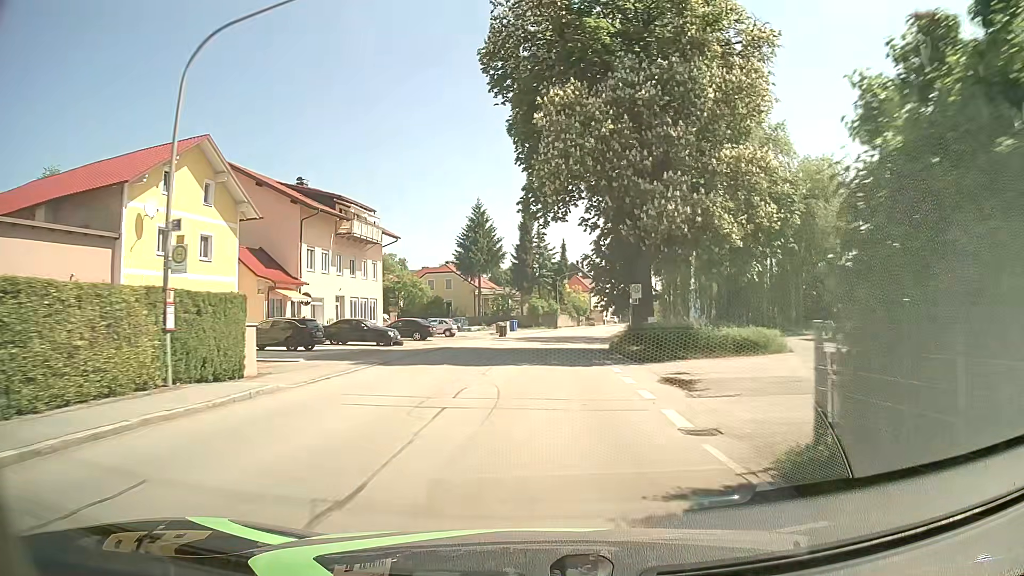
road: secondary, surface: asphalt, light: Day
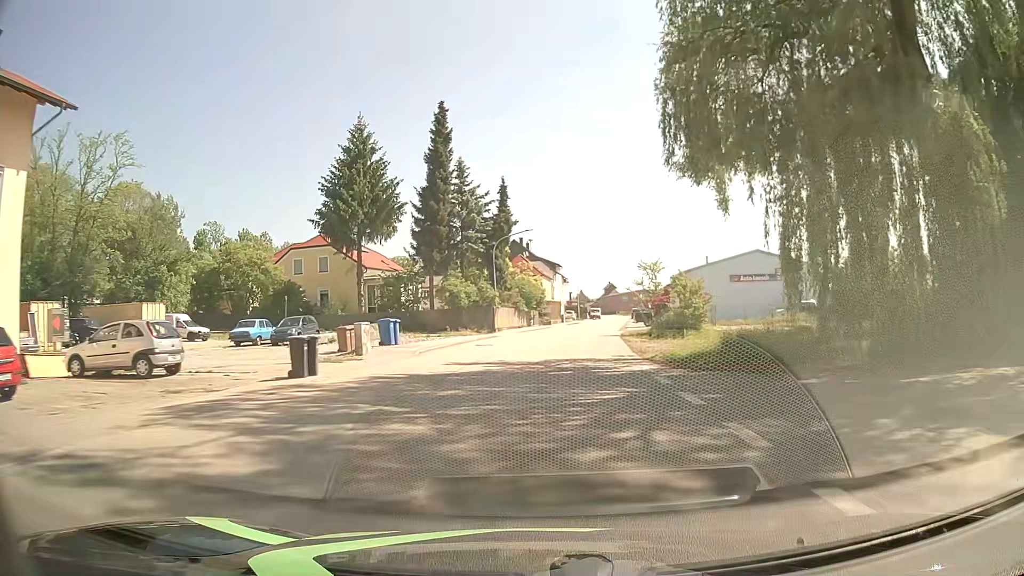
(+1.3, +37.8) m; +5°
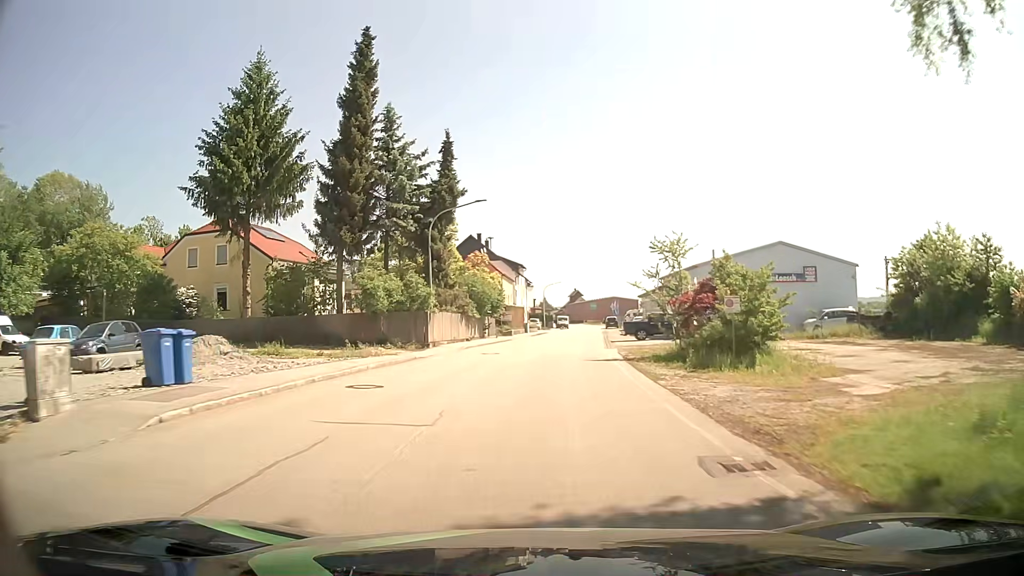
(+0.4, +15.2) m; +3°
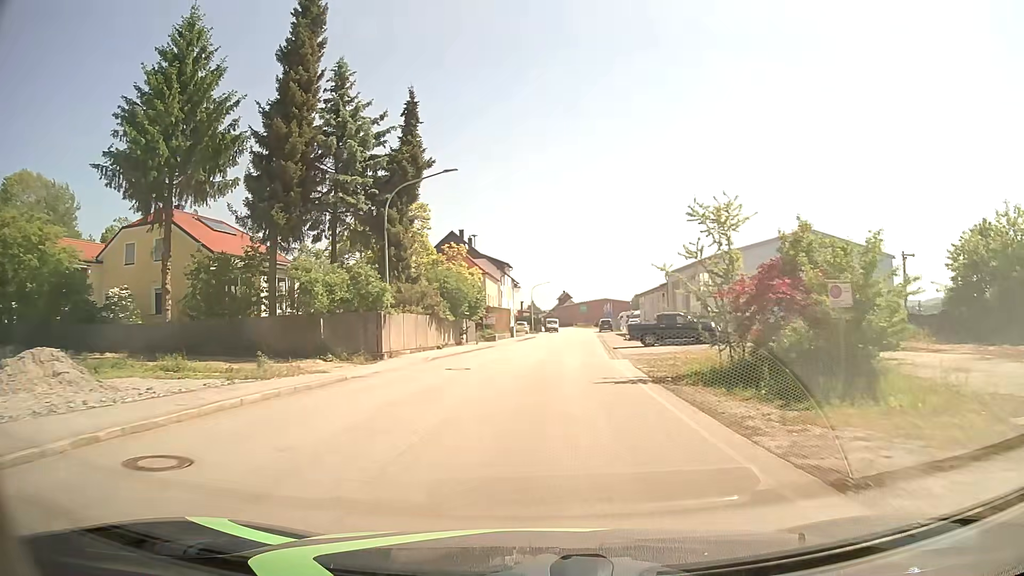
(+0.1, +7.6) m; +1°
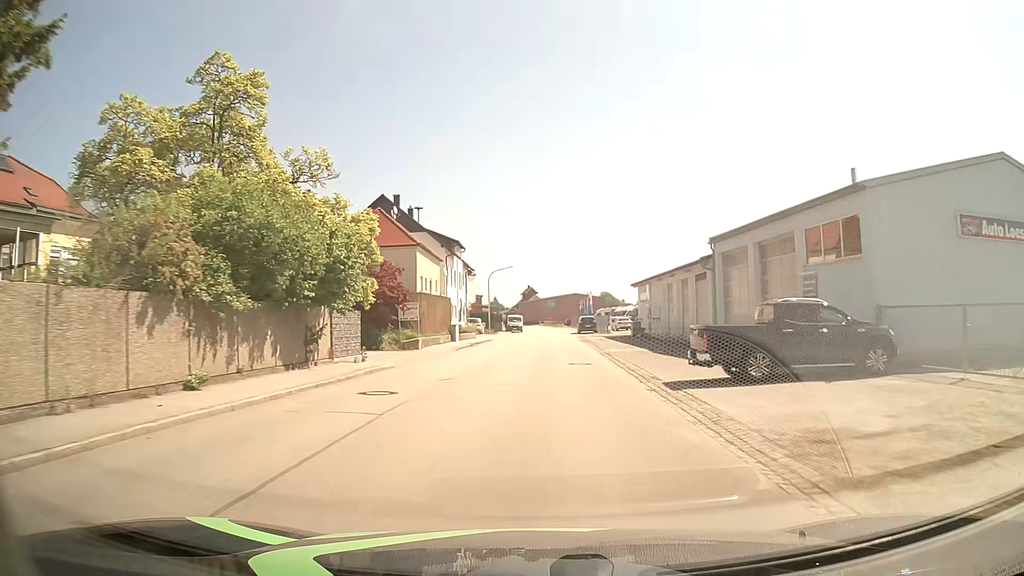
(+0.6, +22.7) m; +3°
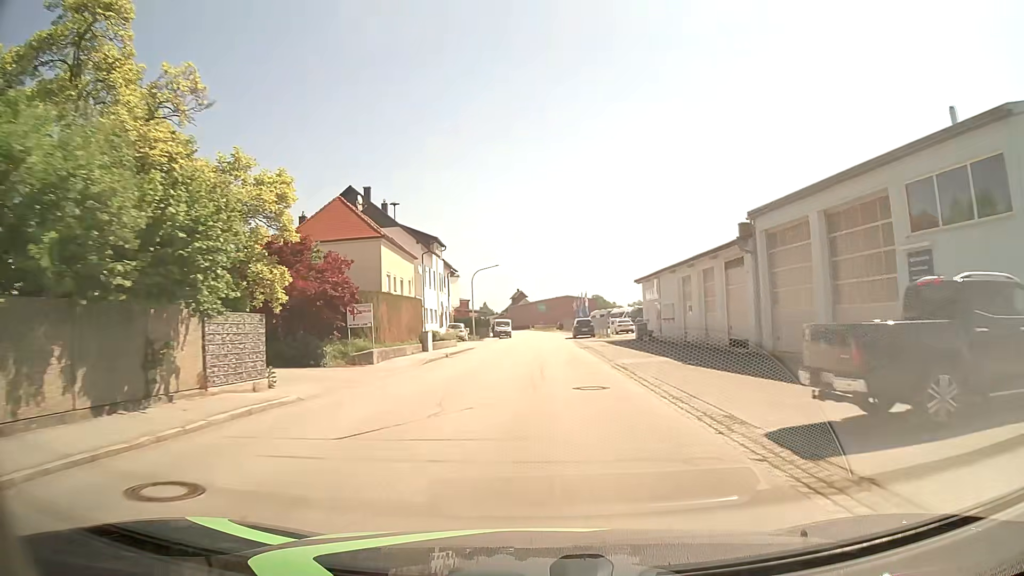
(+0.1, +7.6) m; +1°
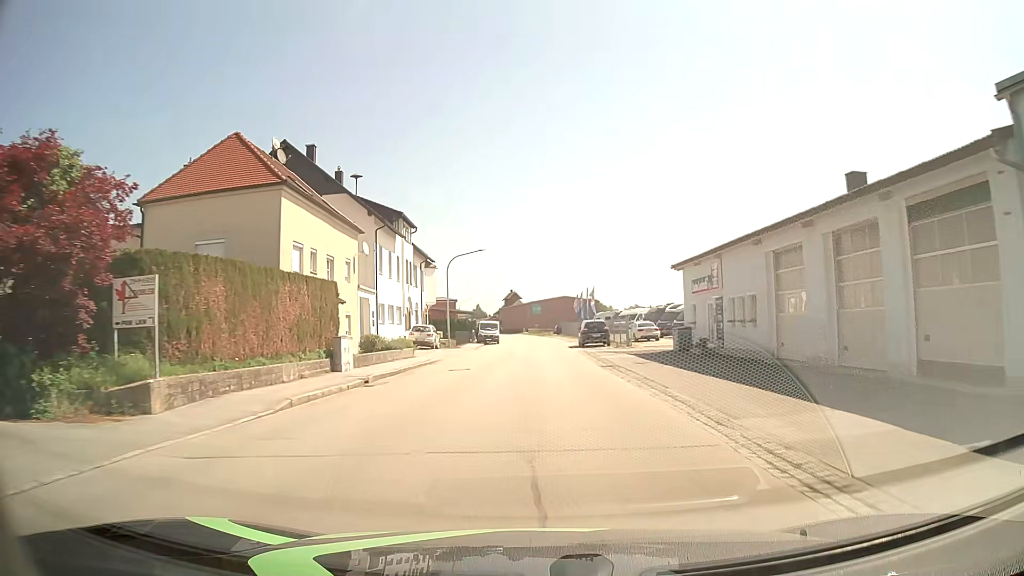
(+0.1, +15.2) m; 0°
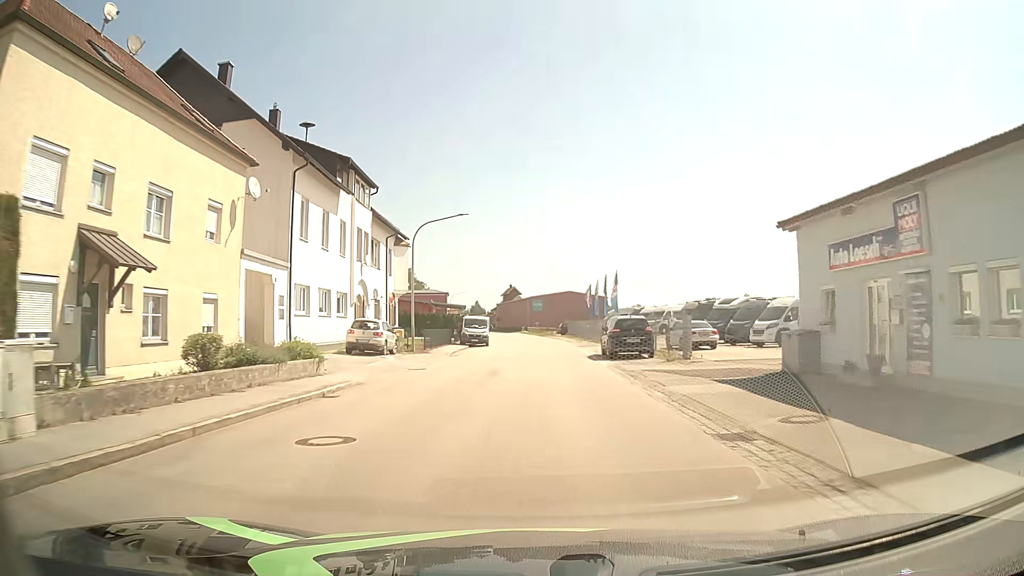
(0.0, +15.2) m; 0°
